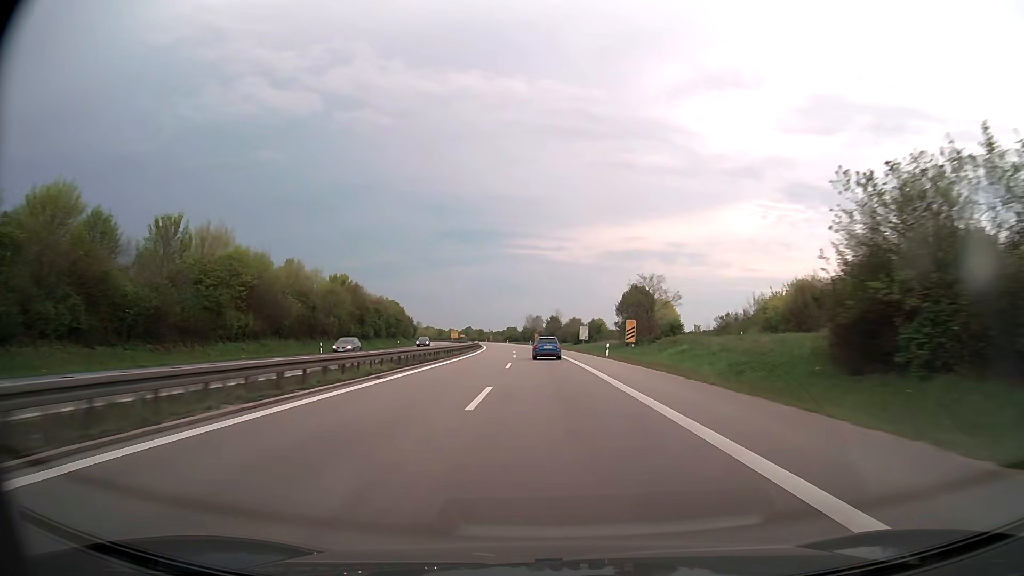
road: trunk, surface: asphalt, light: Day
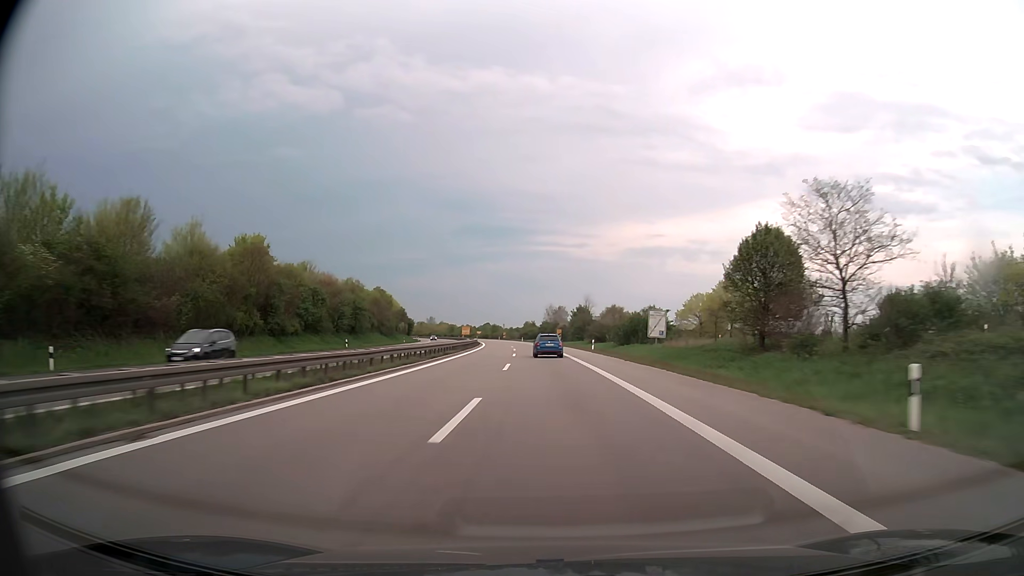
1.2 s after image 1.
(-0.6, +40.2) m; -2°
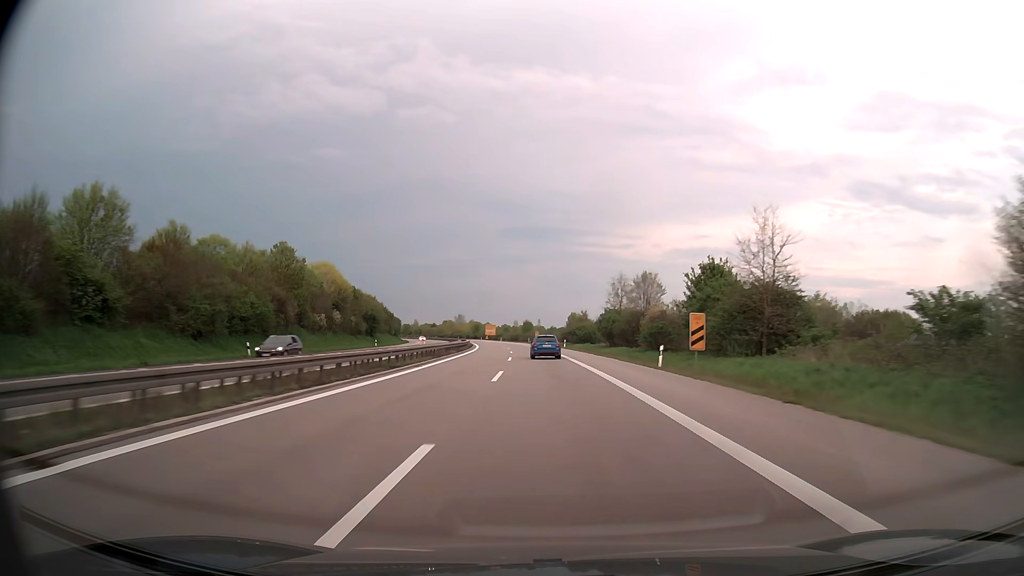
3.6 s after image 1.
(-2.3, +78.2) m; -4°
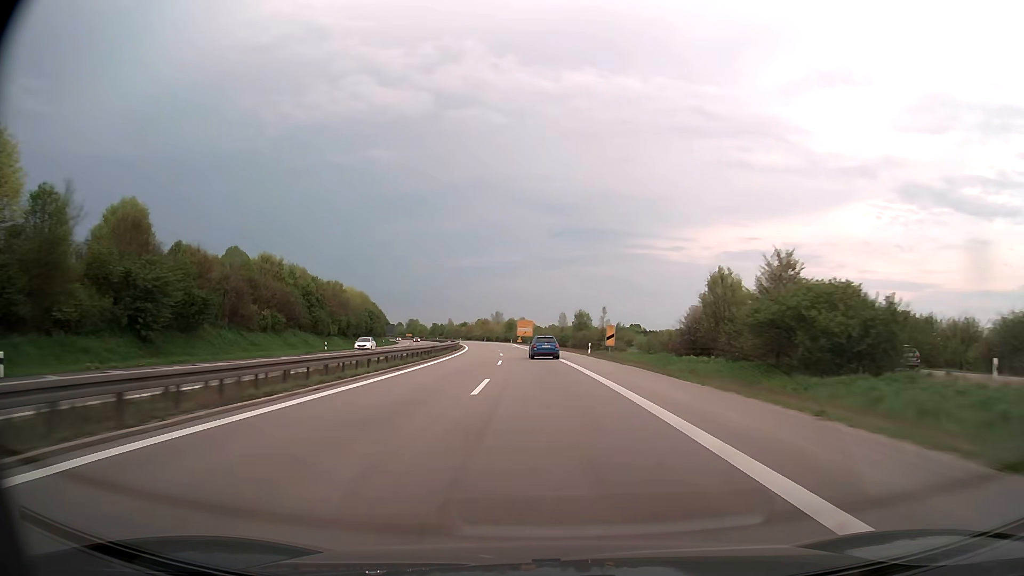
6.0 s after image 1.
(-2.9, +76.6) m; -4°
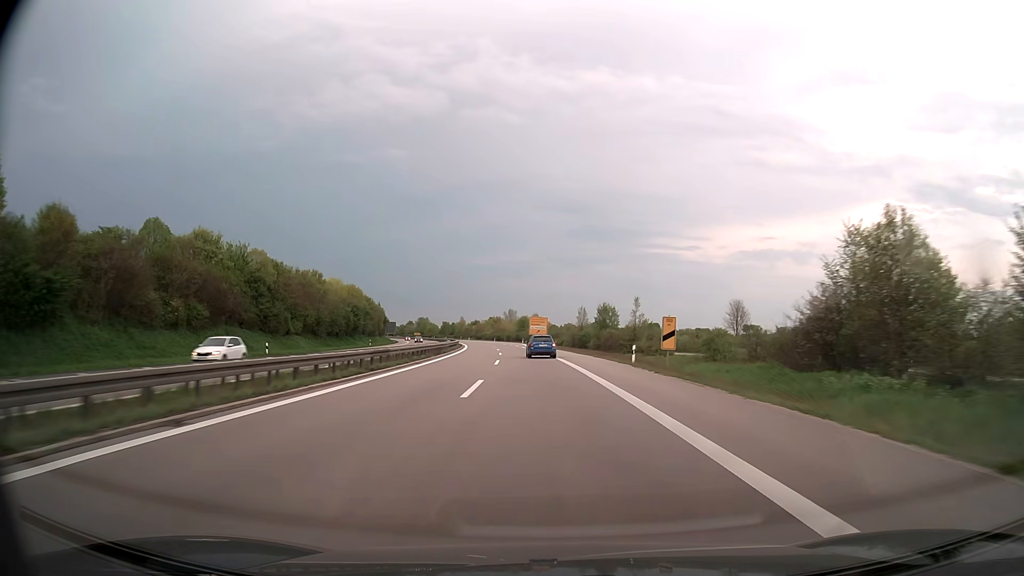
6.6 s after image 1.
(-0.2, +19.0) m; -1°
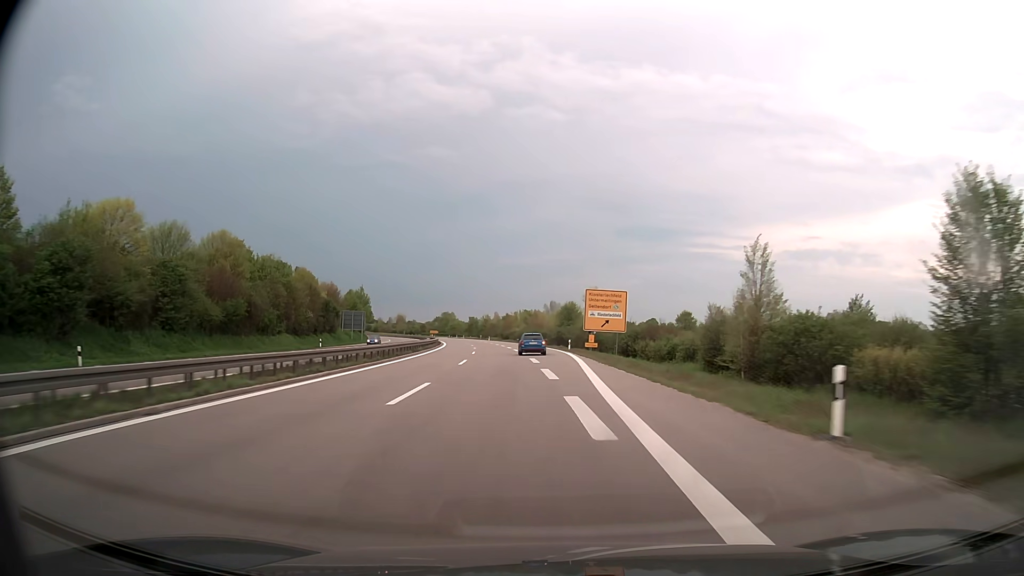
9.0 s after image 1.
(-2.9, +74.0) m; -4°
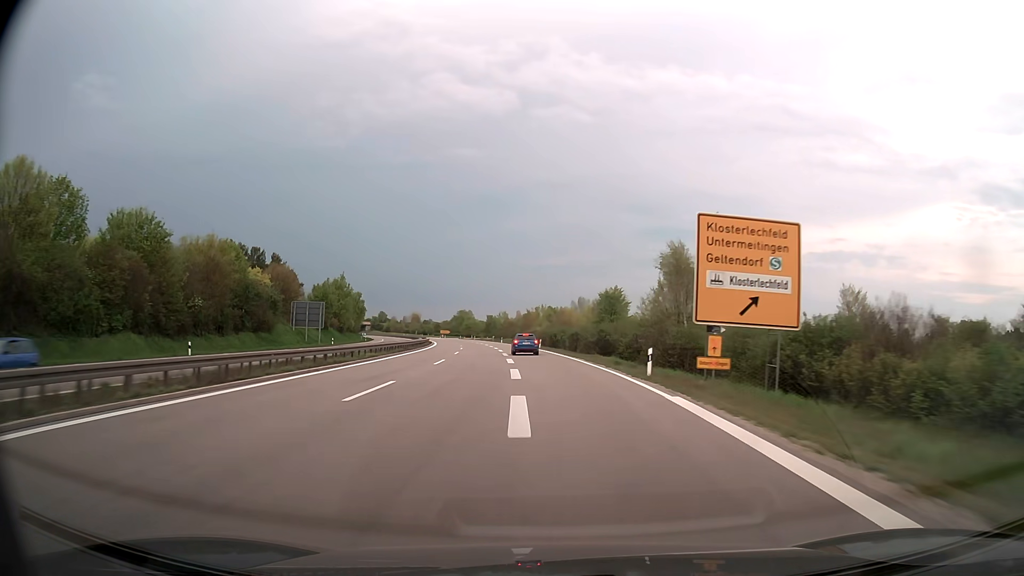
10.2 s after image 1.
(-0.4, +35.4) m; -2°
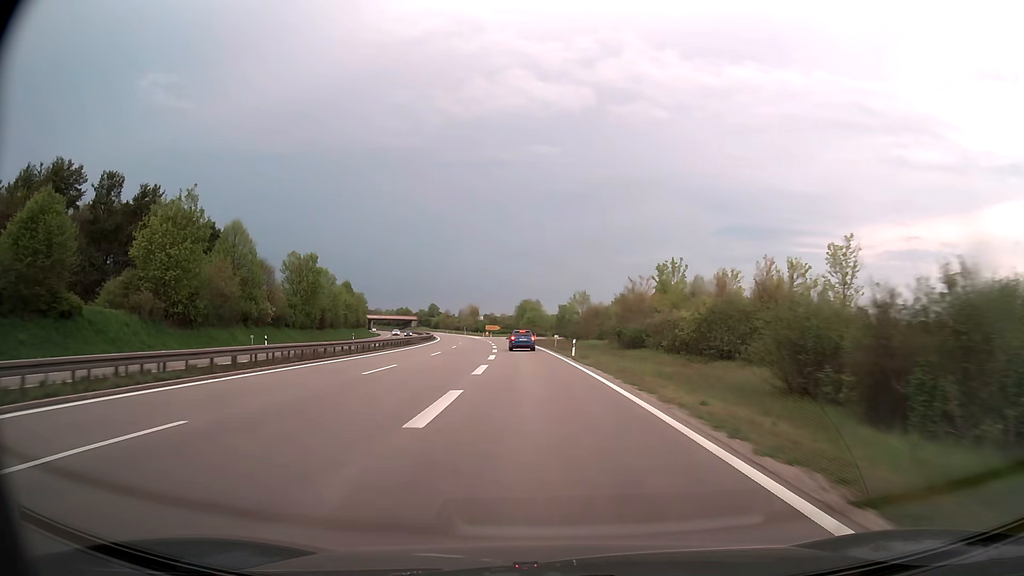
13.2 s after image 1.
(-4.9, +82.6) m; -7°
(0, +10) (0, +20) (-1, +30) (-1, +40) (-2, +50) (-3, +60) (-4, +70) (-5, +80) (-6, +90) (-7, +100) m
